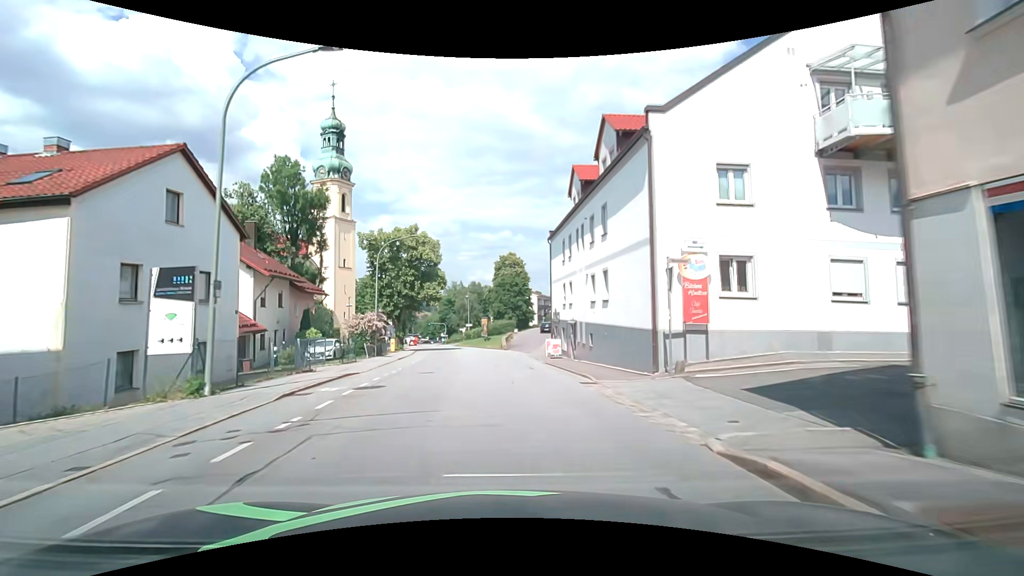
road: tertiary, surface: asphalt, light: Day
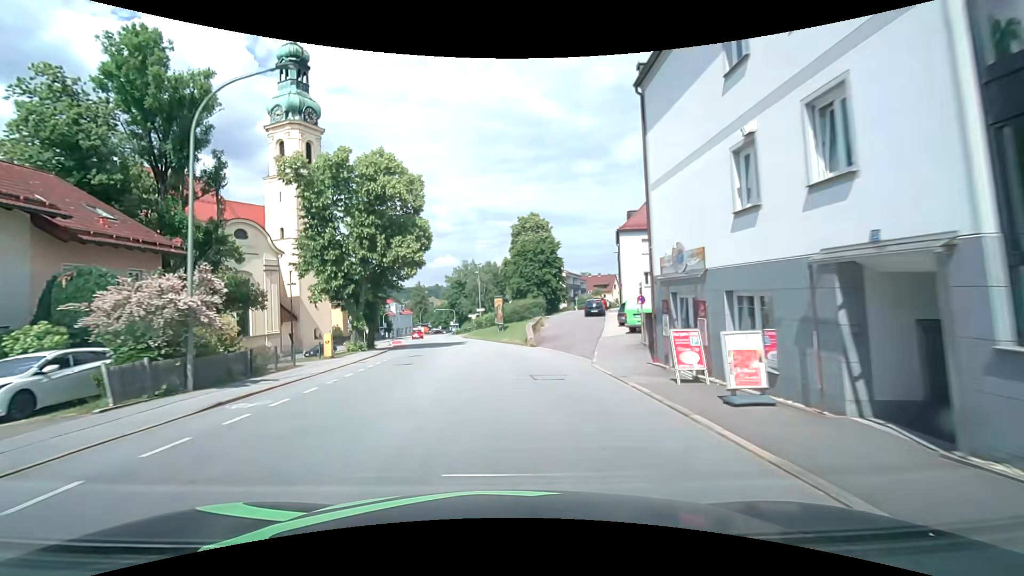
(-0.4, +23.4) m; -2°
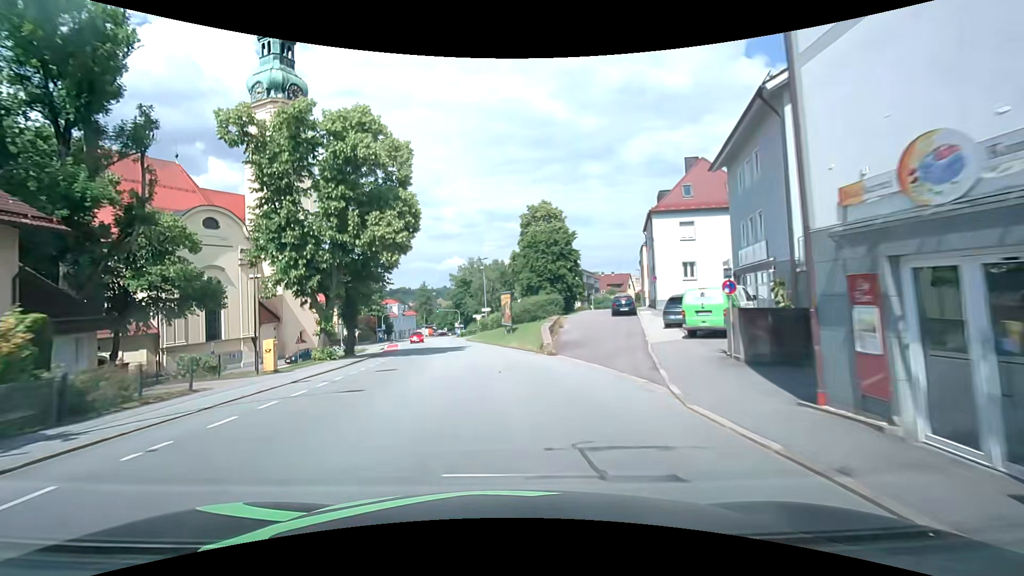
(-0.1, +7.8) m; -1°
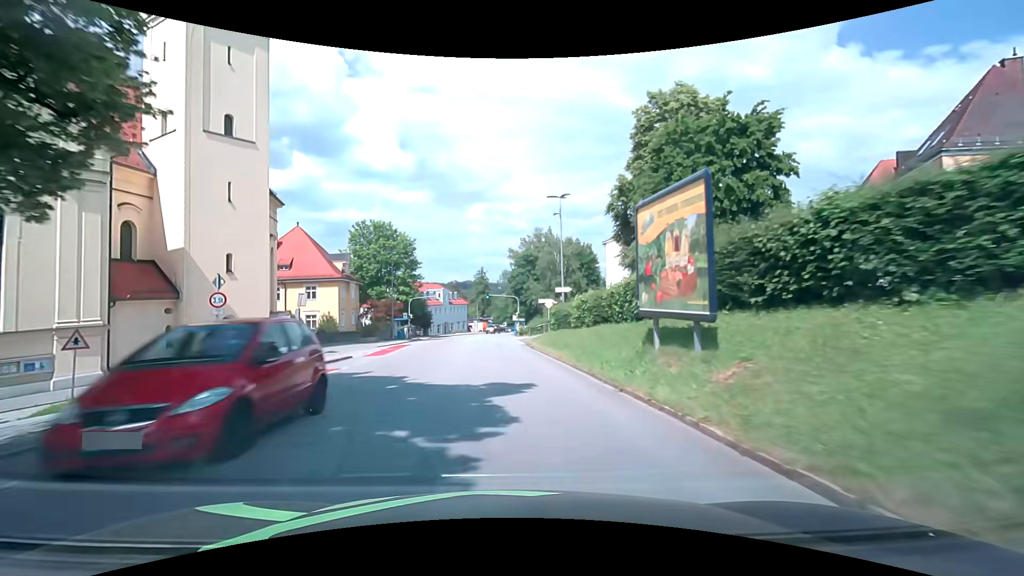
(-1.8, +30.7) m; -7°
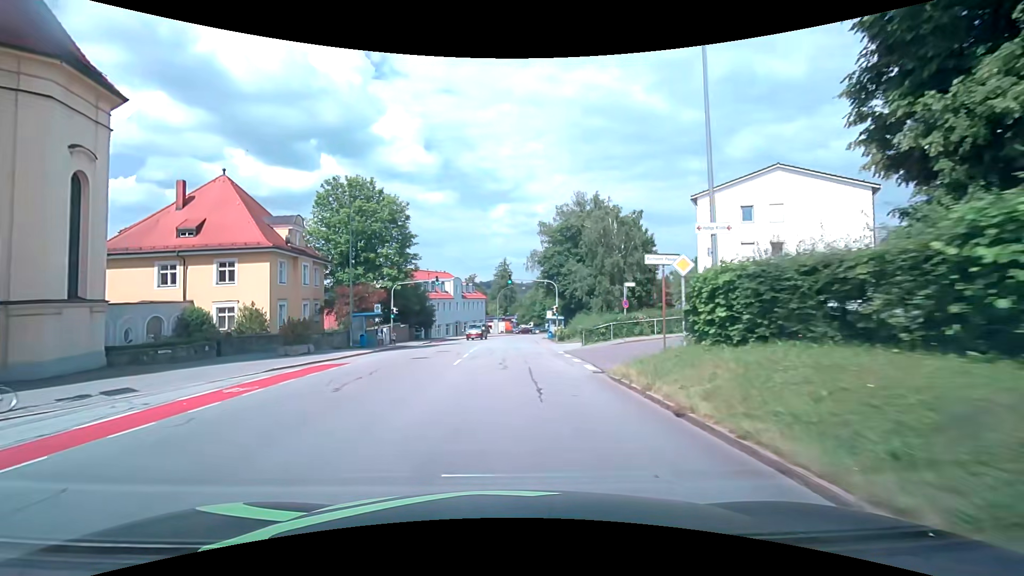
(-0.8, +22.9) m; -3°
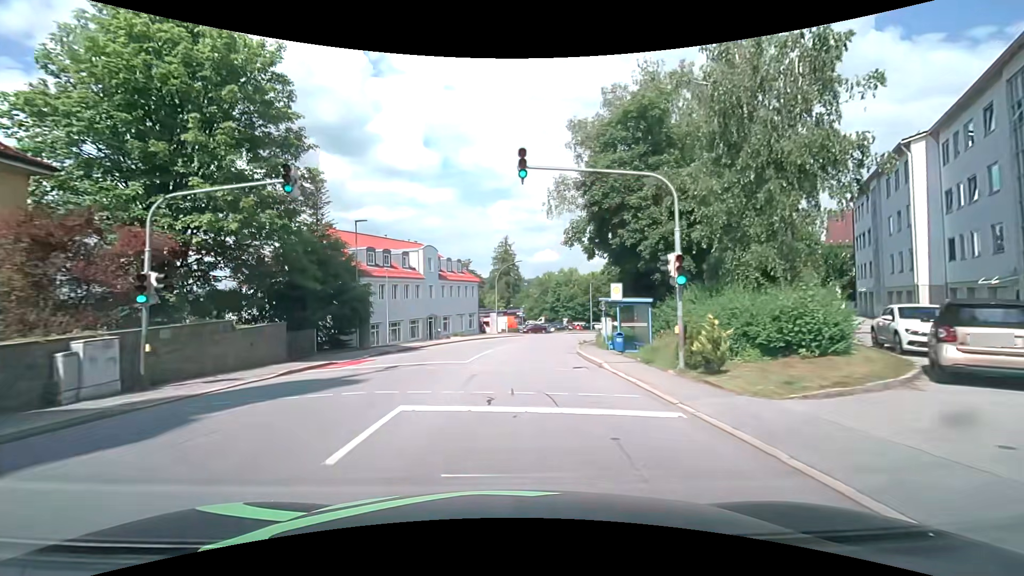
(-0.1, +30.5) m; 0°
